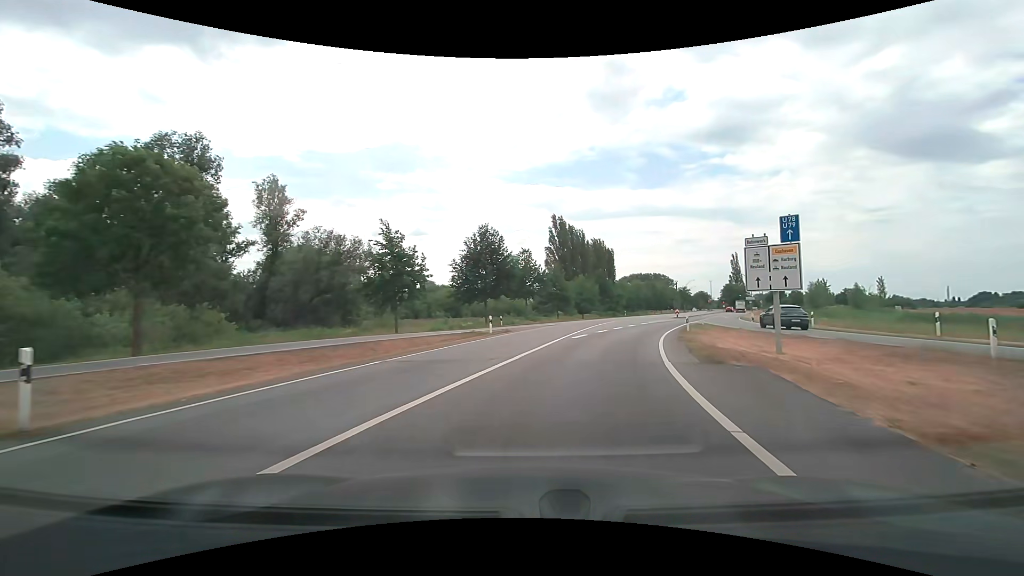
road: secondary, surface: asphalt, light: Day
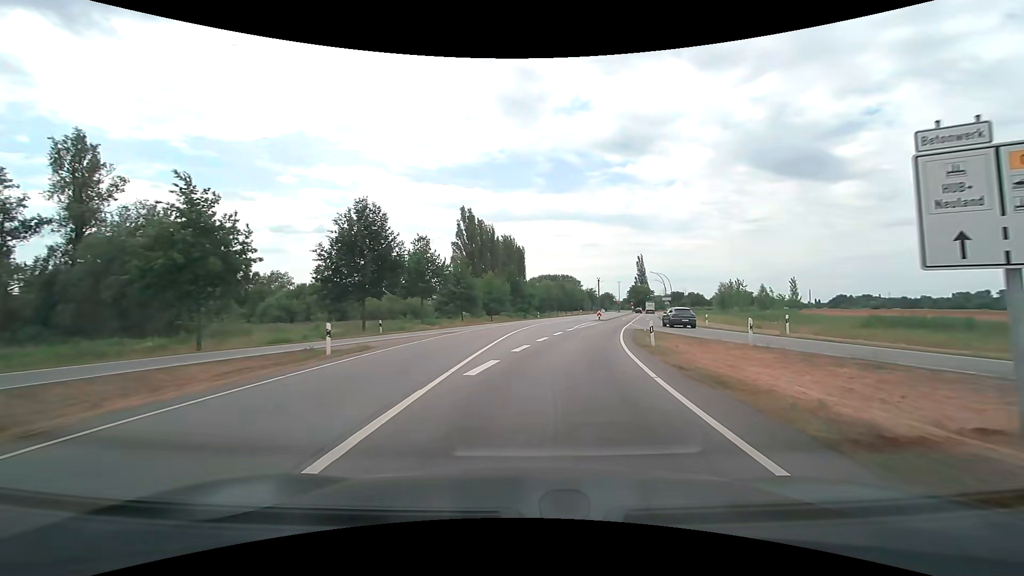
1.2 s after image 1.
(+1.2, +12.4) m; +10°
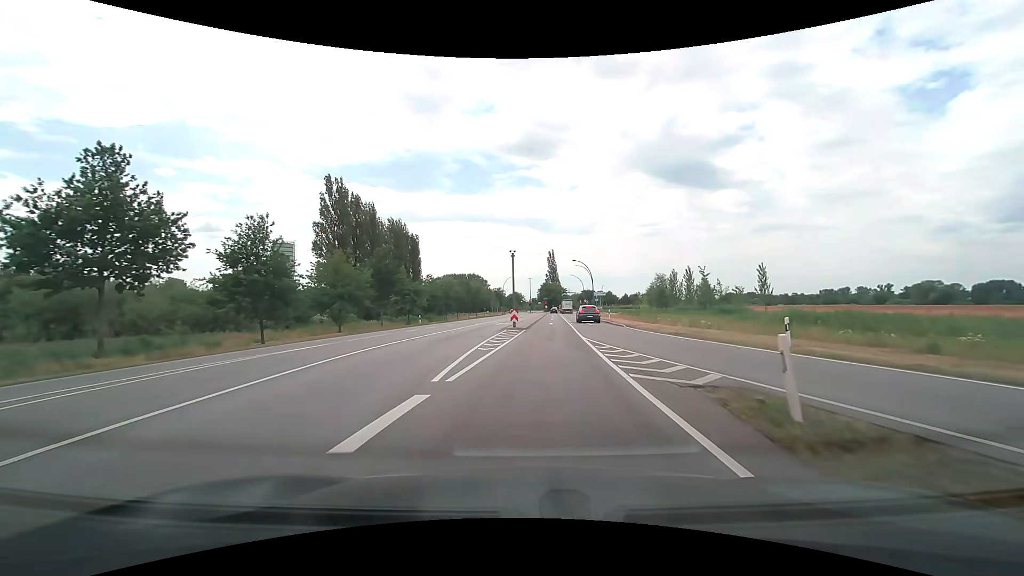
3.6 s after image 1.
(+3.8, +28.6) m; +11°
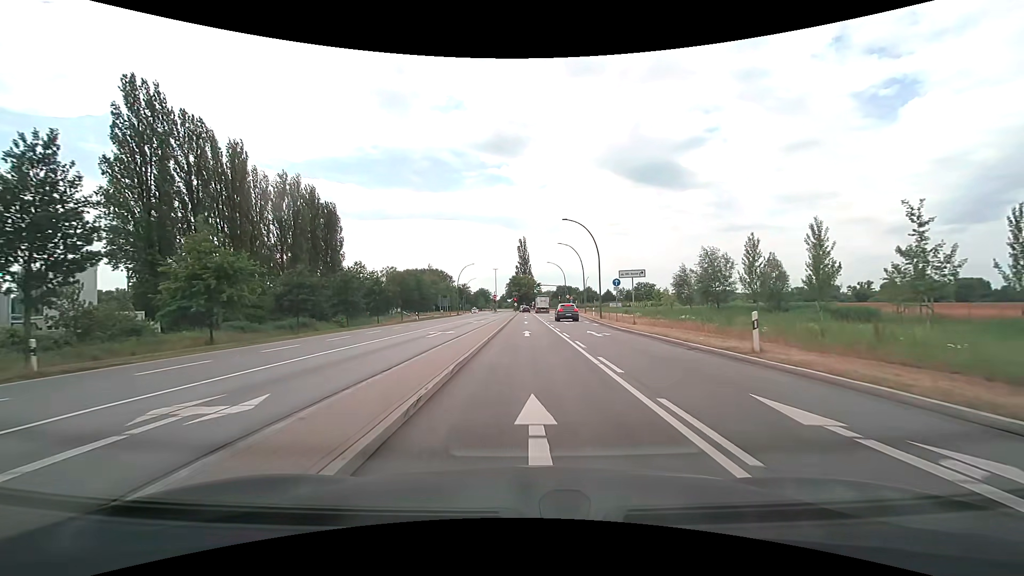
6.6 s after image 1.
(+2.0, +39.7) m; +4°
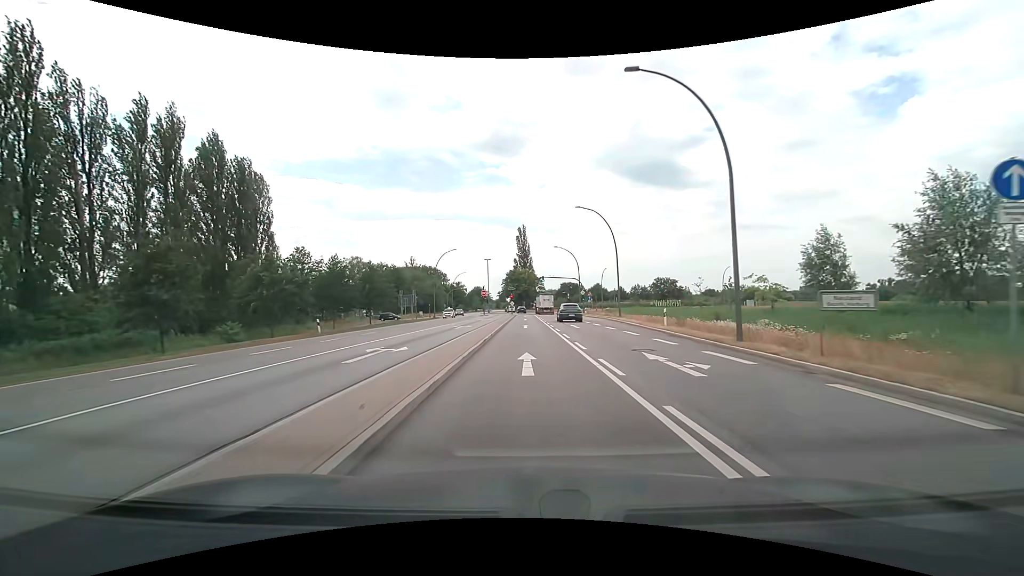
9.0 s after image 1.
(0.0, +30.6) m; 0°
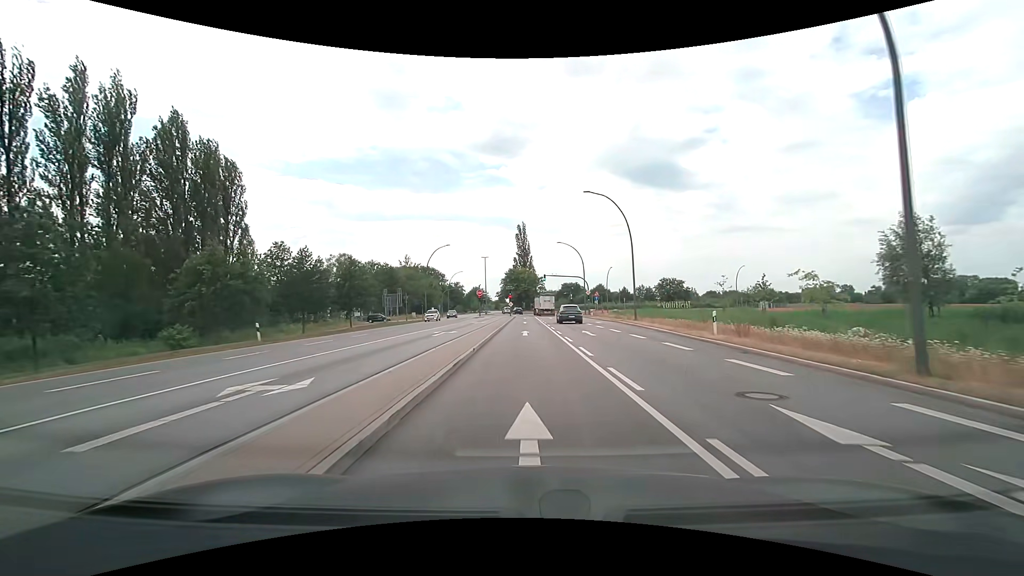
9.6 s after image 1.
(0.0, +7.6) m; 0°
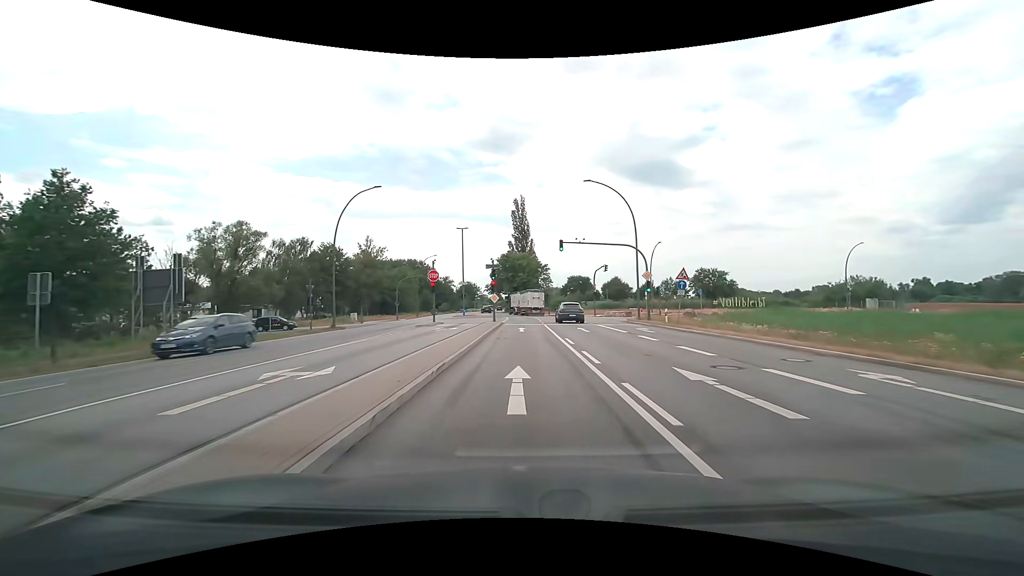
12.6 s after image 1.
(+0.1, +38.5) m; 0°
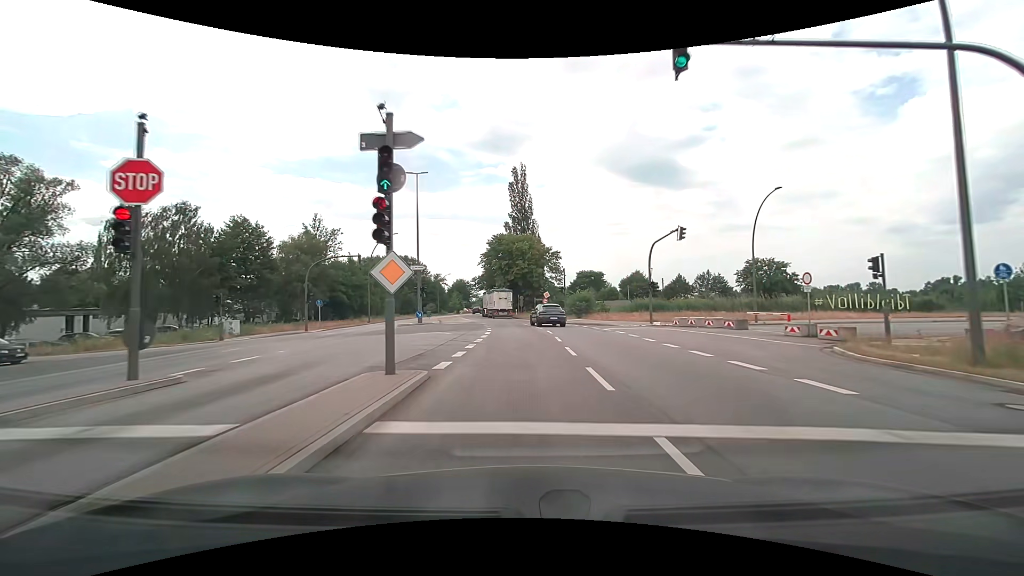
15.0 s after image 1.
(0.0, +30.9) m; 0°
